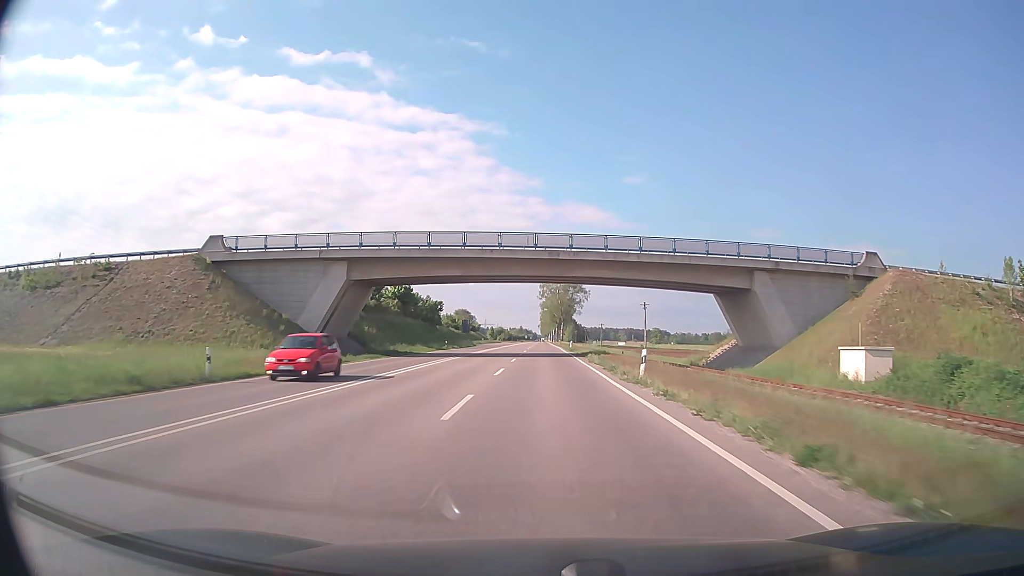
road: trunk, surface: asphalt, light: Day
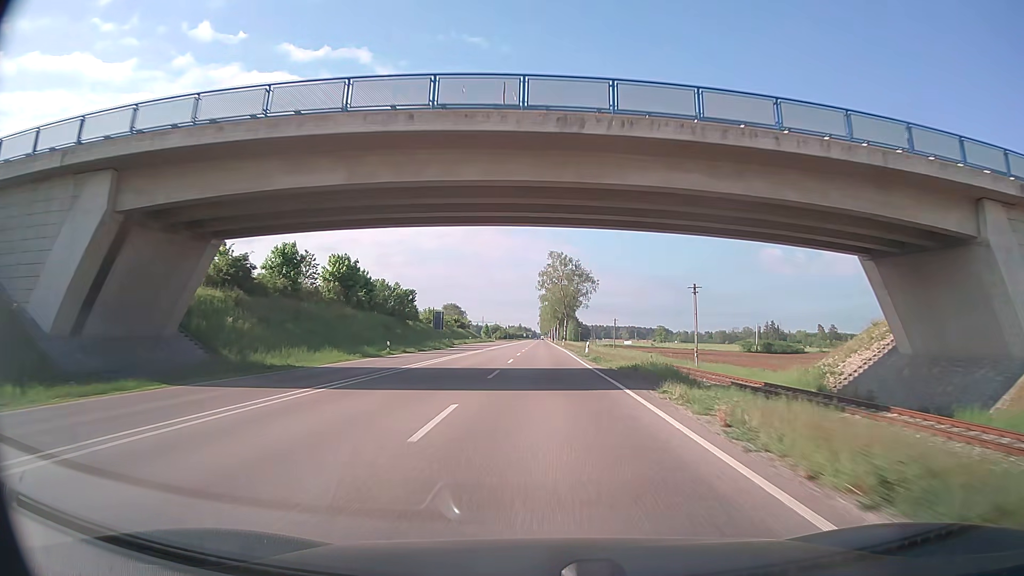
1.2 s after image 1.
(0.0, +26.5) m; 0°
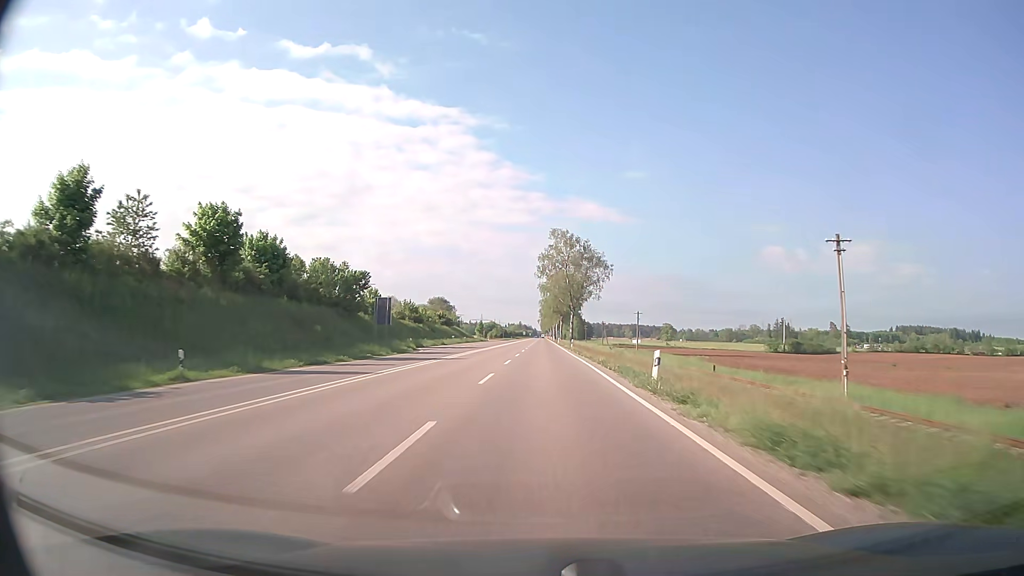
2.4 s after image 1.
(0.0, +26.7) m; 0°
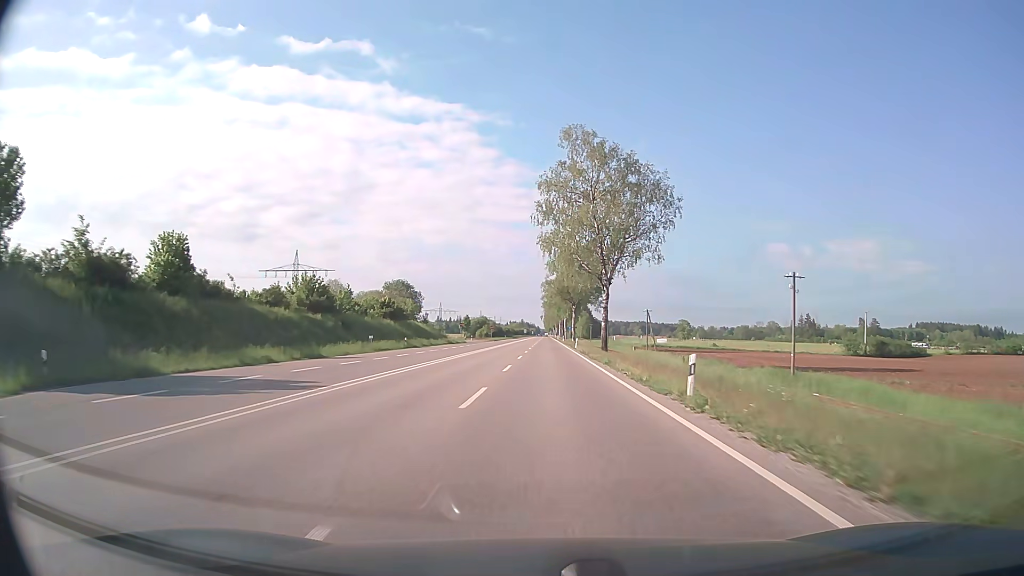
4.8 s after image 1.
(-0.2, +53.7) m; 0°
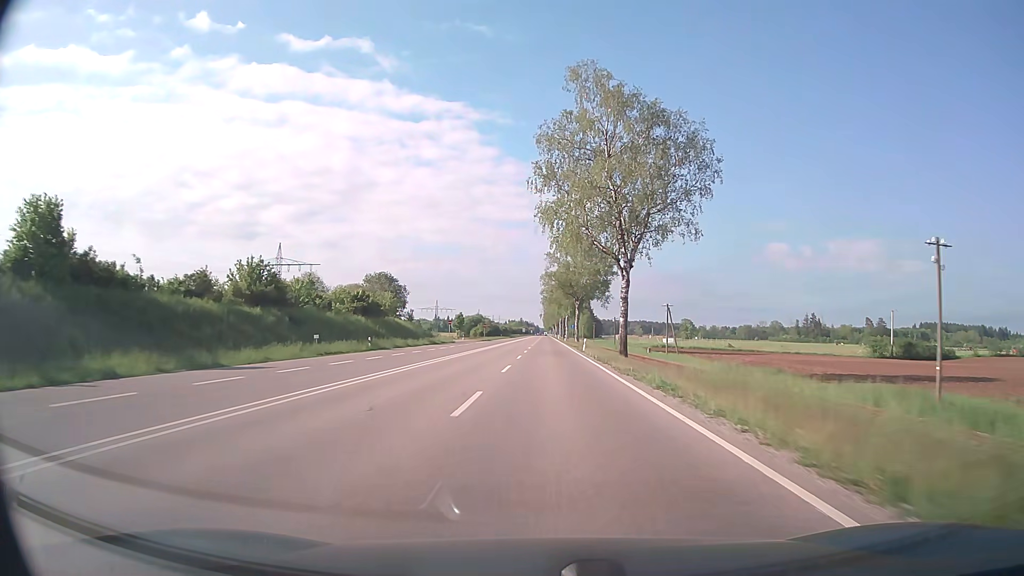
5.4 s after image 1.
(0.0, +13.5) m; 0°
(0, +10) (0, +20) (0, +30) (0, +40) (0, +50) (0, +60) (0, +70) (0, +80) (0, +90) (0, +100) m
